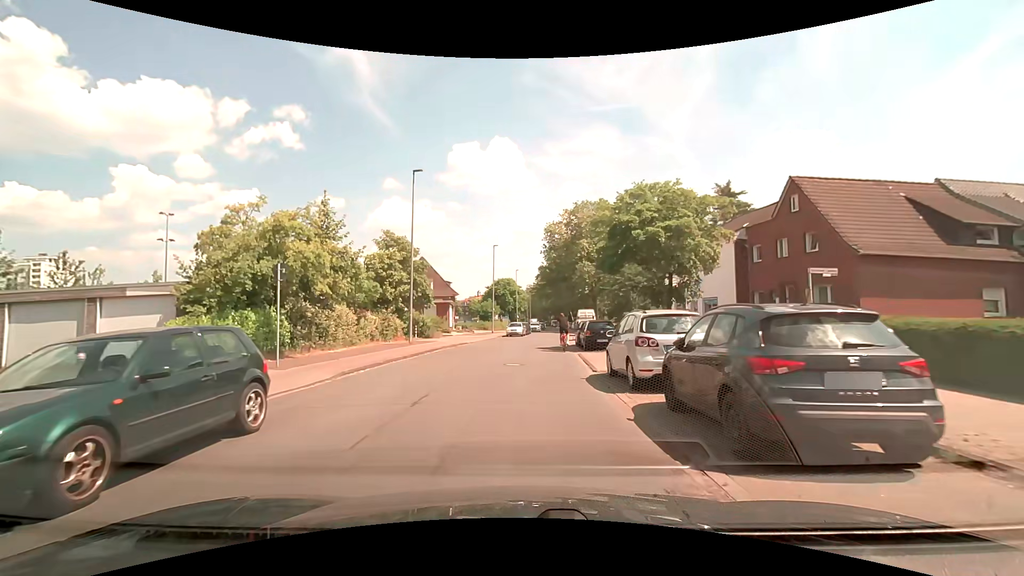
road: residential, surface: asphalt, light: Day
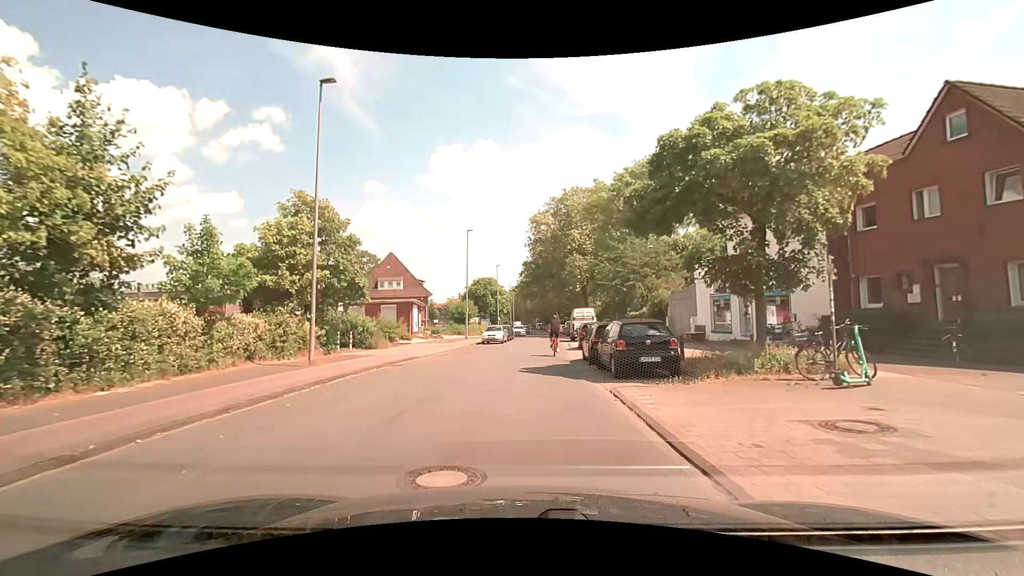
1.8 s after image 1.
(+0.2, +11.4) m; +3°
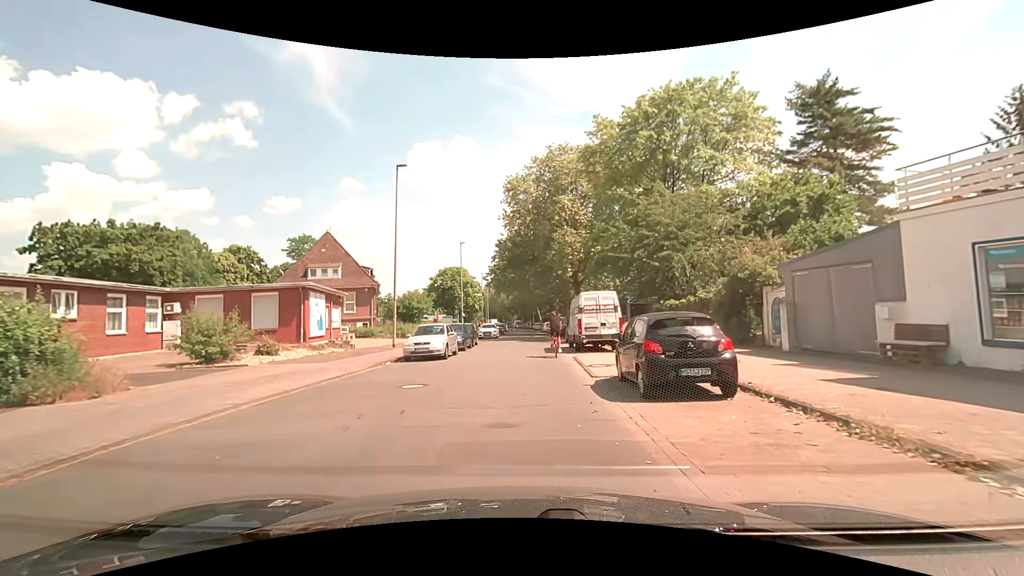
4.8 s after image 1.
(+0.3, +18.9) m; +2°
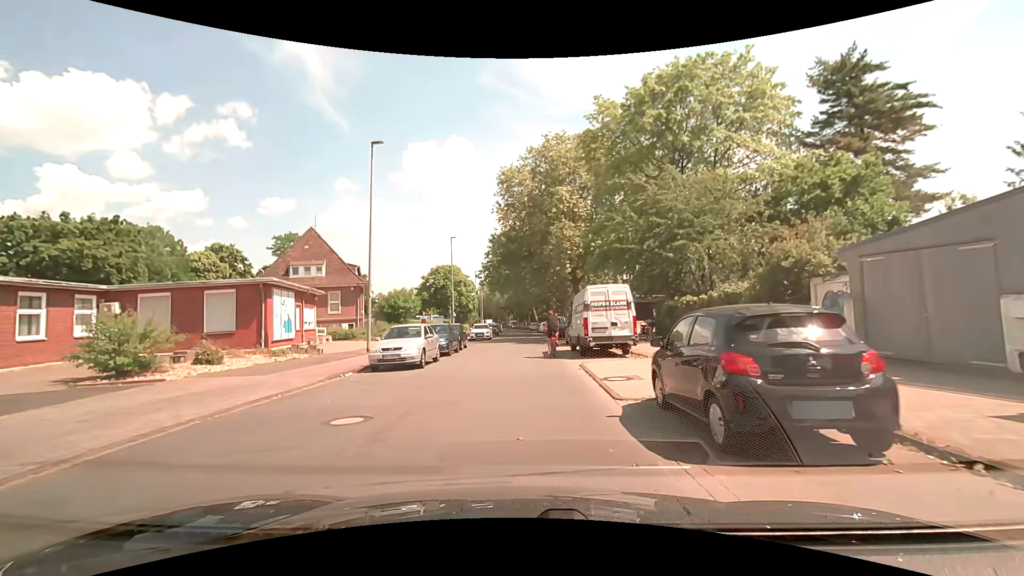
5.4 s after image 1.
(0.0, +3.7) m; 0°
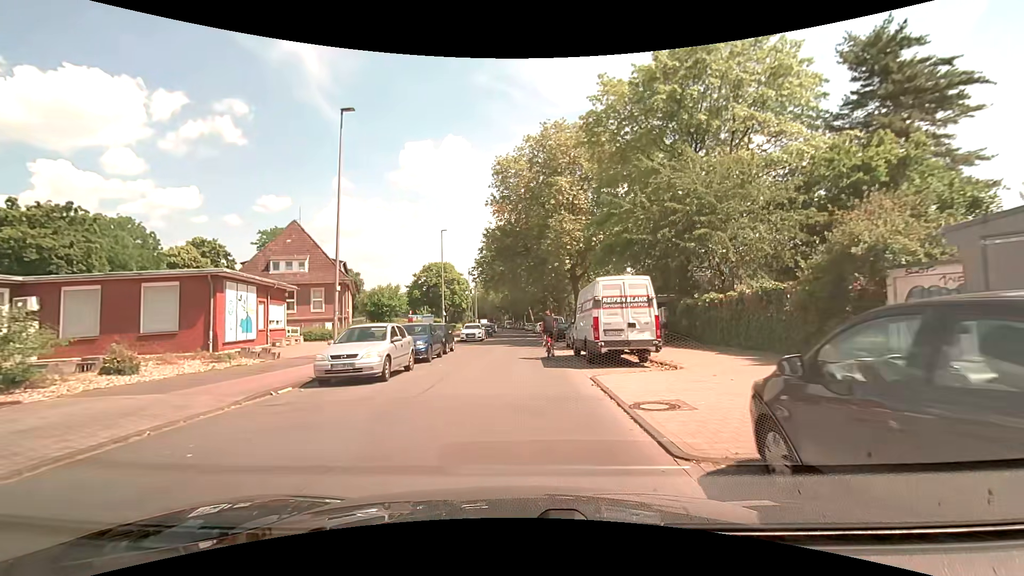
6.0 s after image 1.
(0.0, +3.7) m; 0°
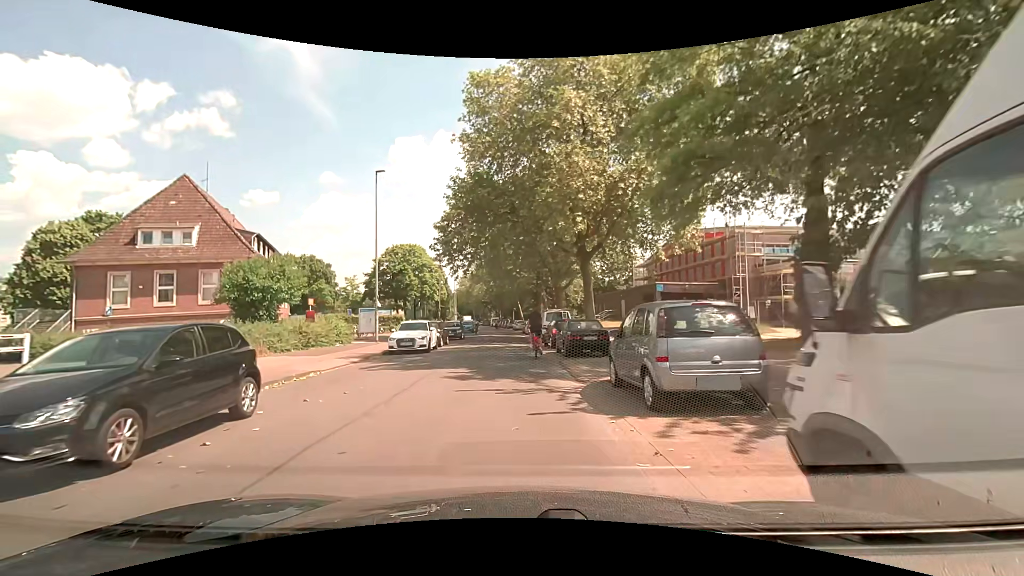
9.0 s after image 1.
(+0.6, +18.1) m; +2°
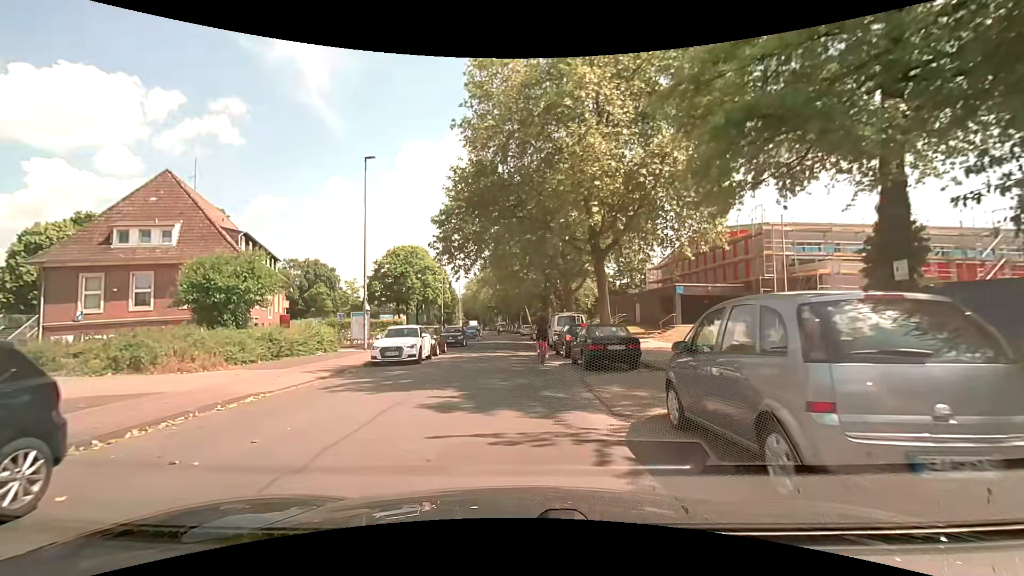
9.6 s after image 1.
(0.0, +3.6) m; 0°
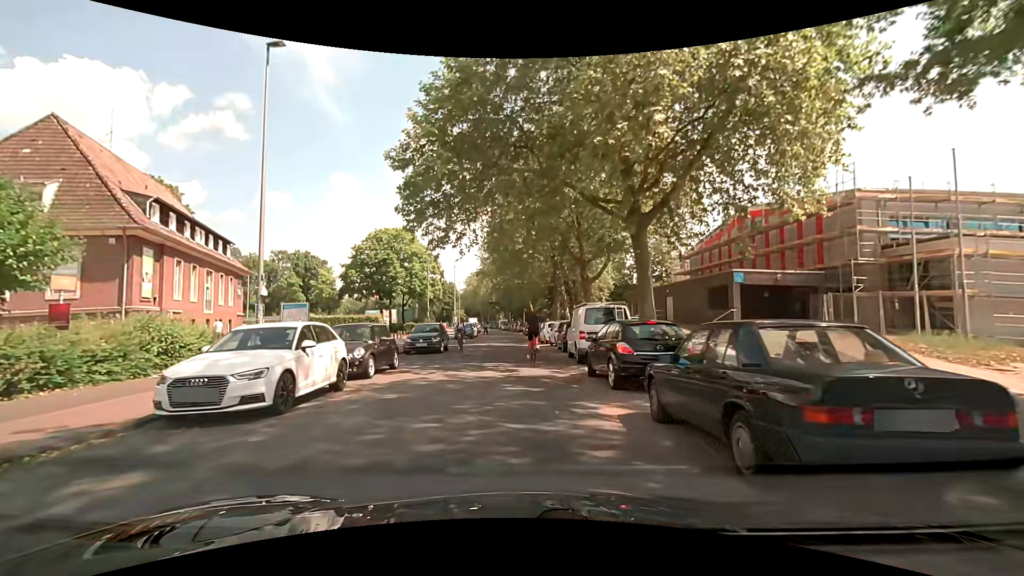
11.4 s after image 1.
(-0.1, +10.8) m; -1°
(0, +10) (0, +20) (-1, +30) (-1, +40) (-1, +50) (-2, +60) (-3, +70) (-3, +80) (-4, +90) (-5, +100) m
